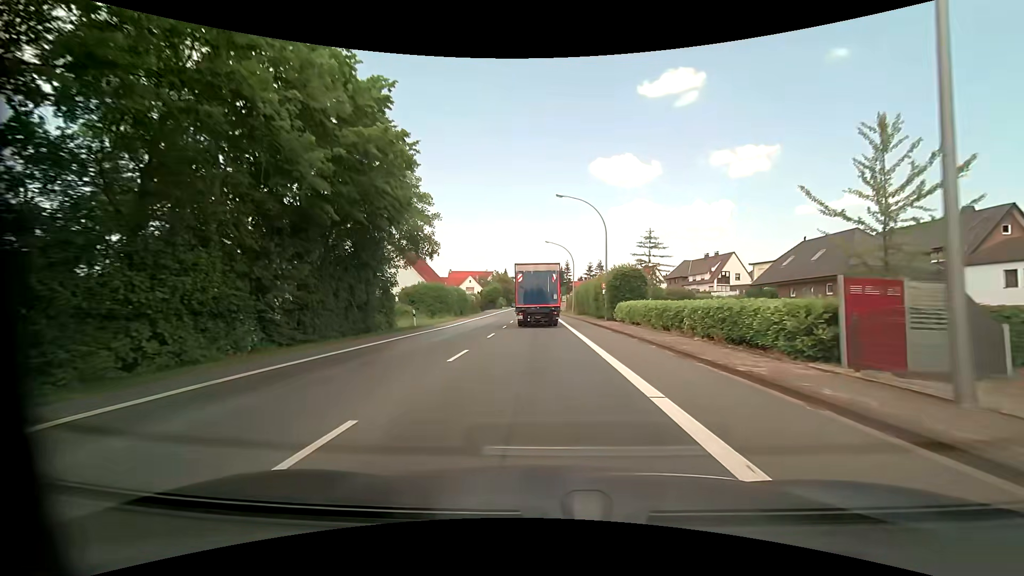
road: primary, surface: asphalt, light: Day
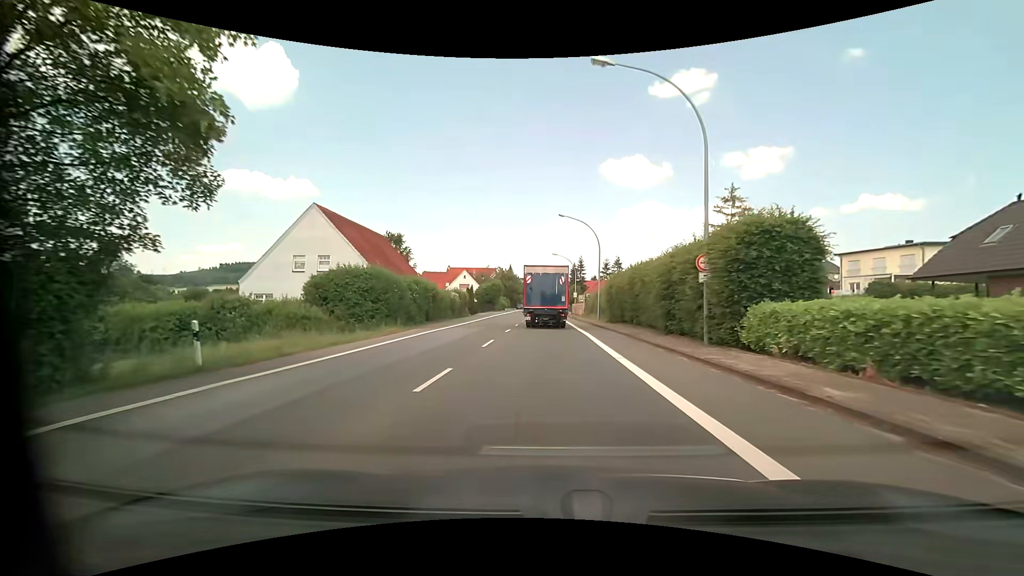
(-0.3, +21.8) m; -1°
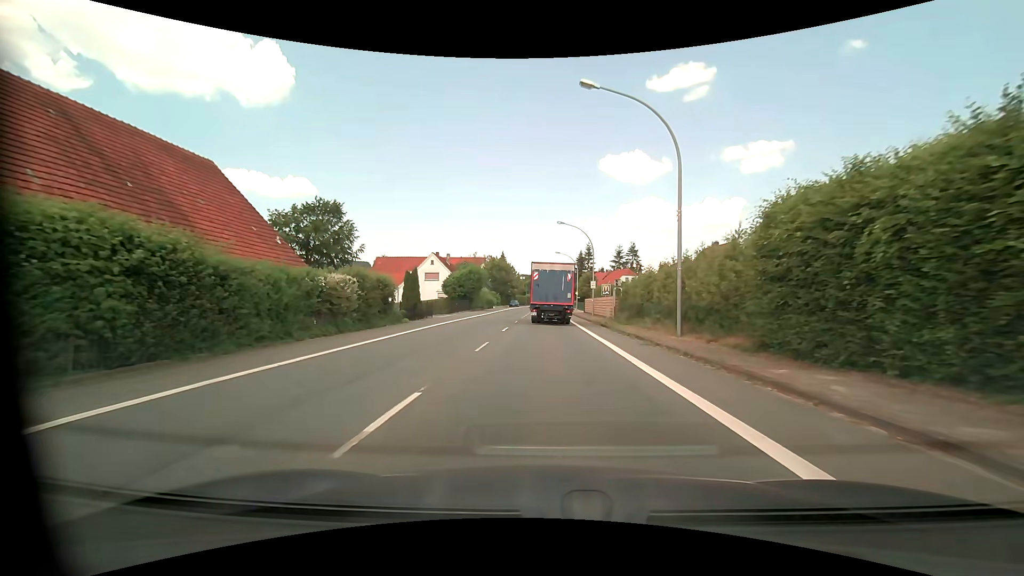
(0.0, +28.9) m; 0°
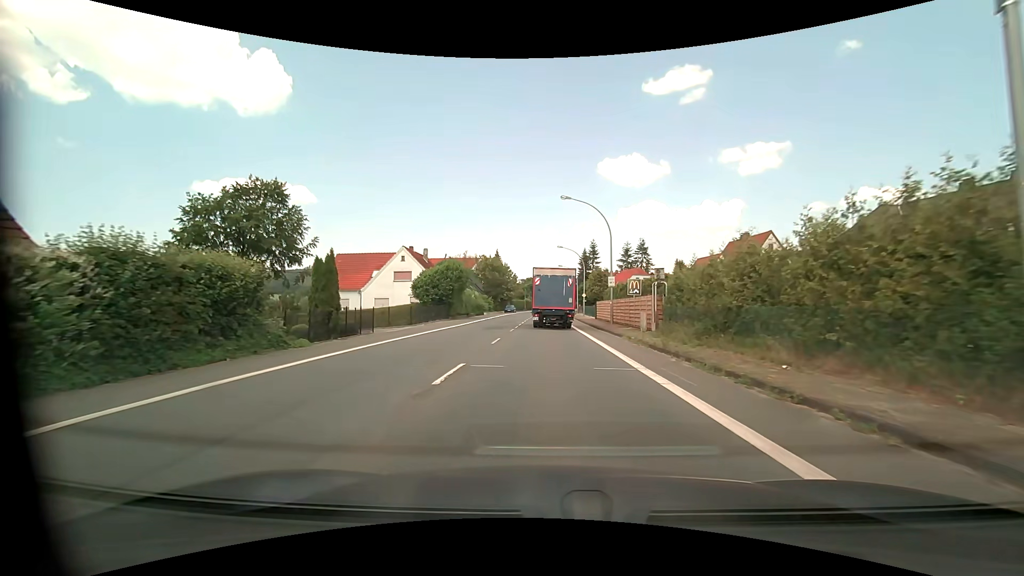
(0.0, +14.4) m; 0°
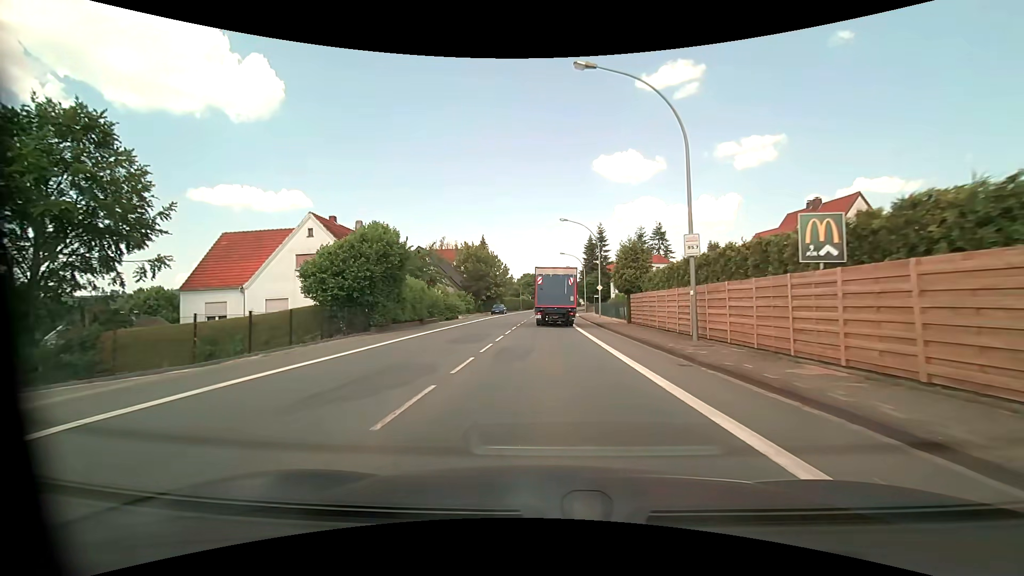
(0.0, +21.4) m; 0°
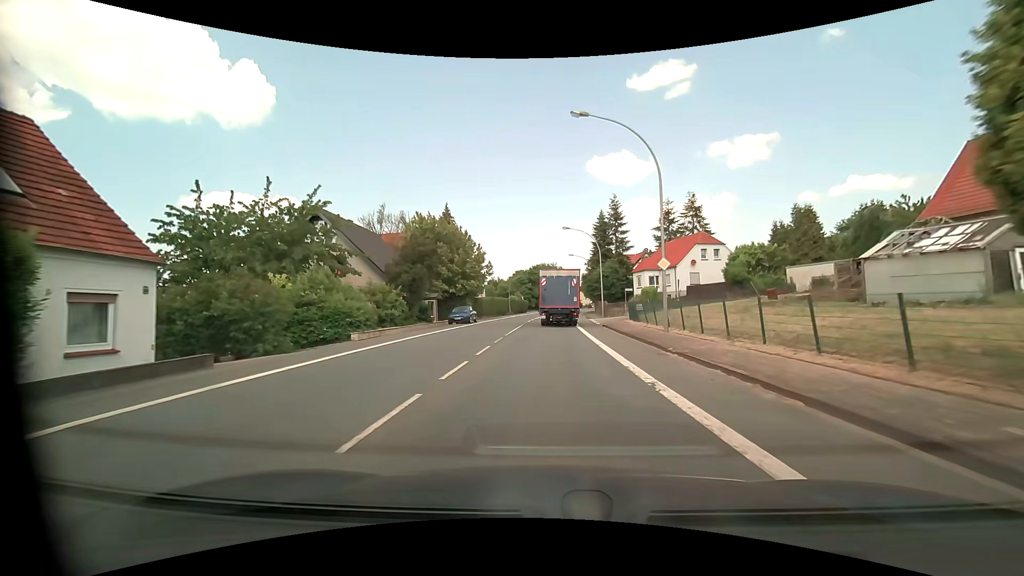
(+0.1, +28.4) m; 0°
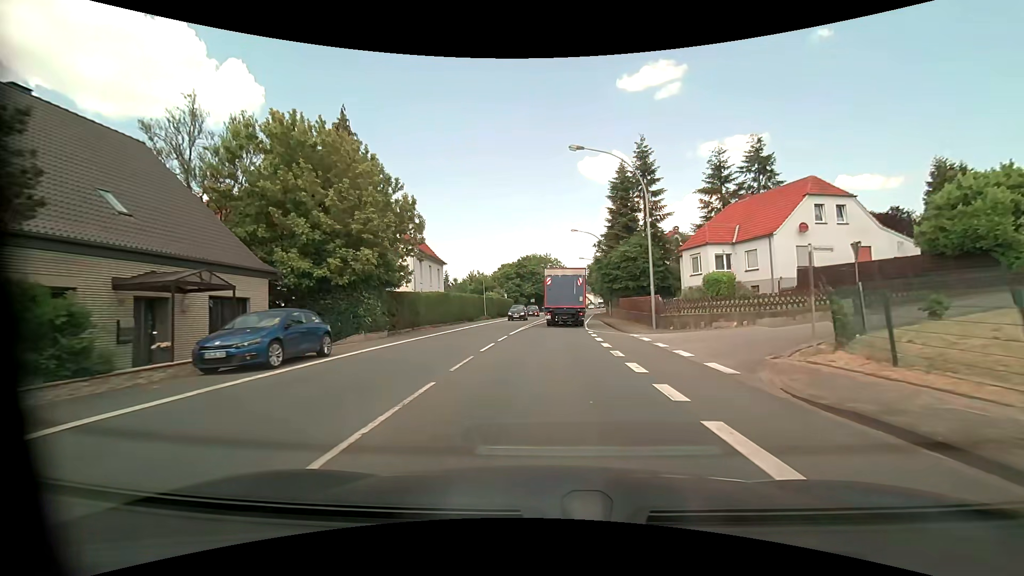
(+0.1, +28.0) m; +1°
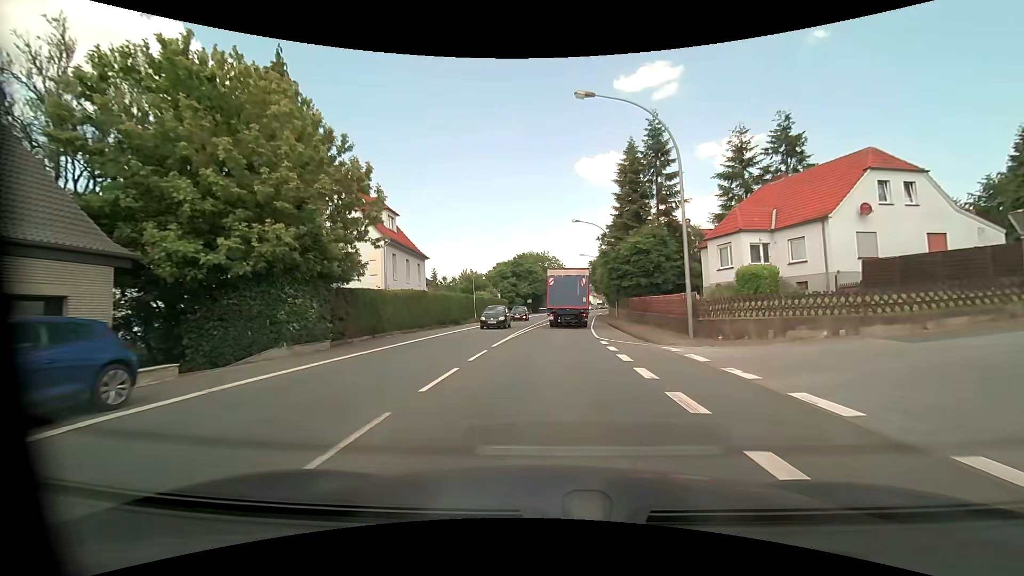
(0.0, +6.9) m; 0°
(0, +10) (0, +20) (+1, +30) (+1, +40) (+2, +50) (+3, +60) (+5, +70) (+6, +80) (+7, +90) (+8, +100) m
